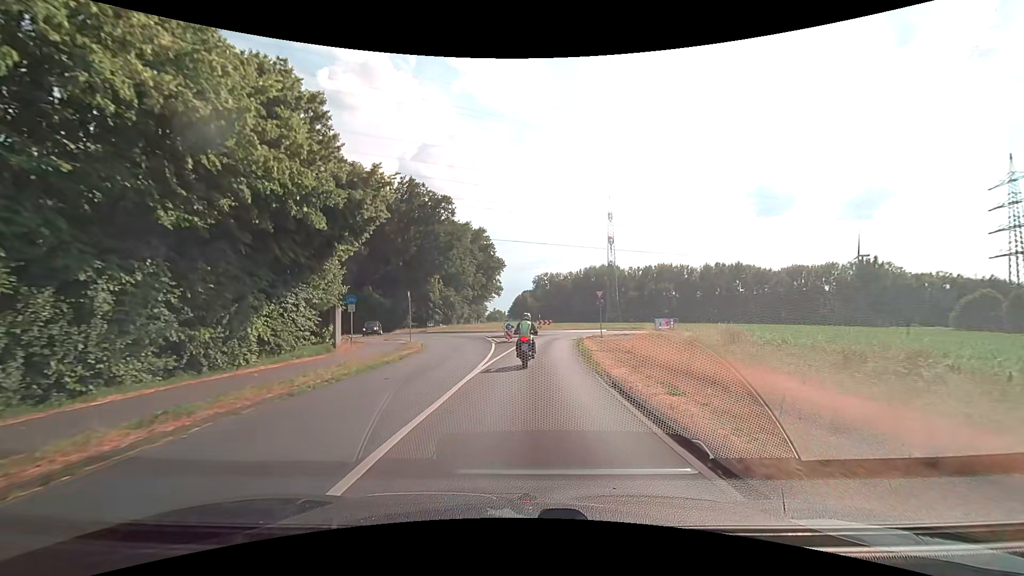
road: tertiary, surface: asphalt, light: Day
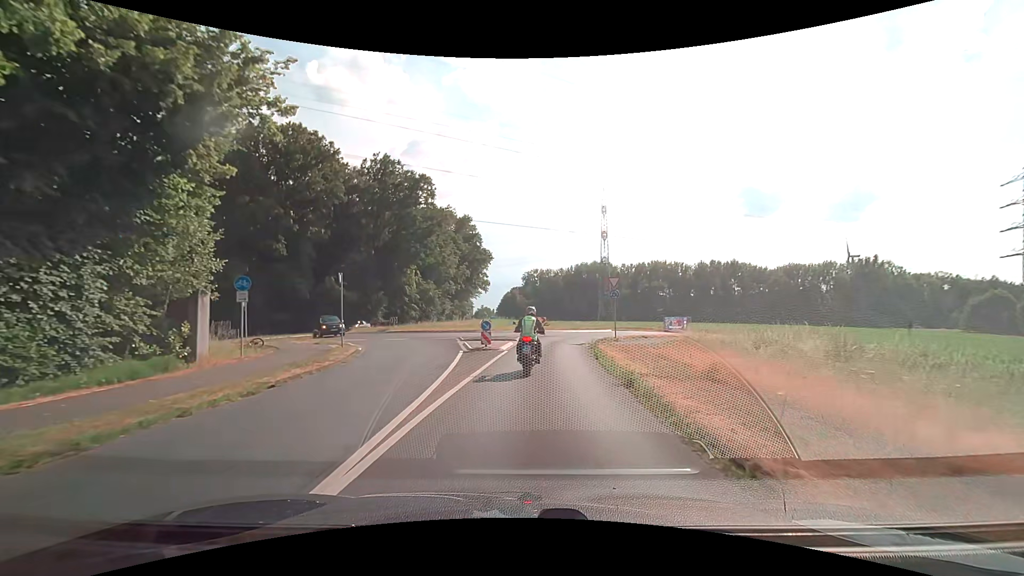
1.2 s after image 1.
(+0.1, +10.7) m; +1°
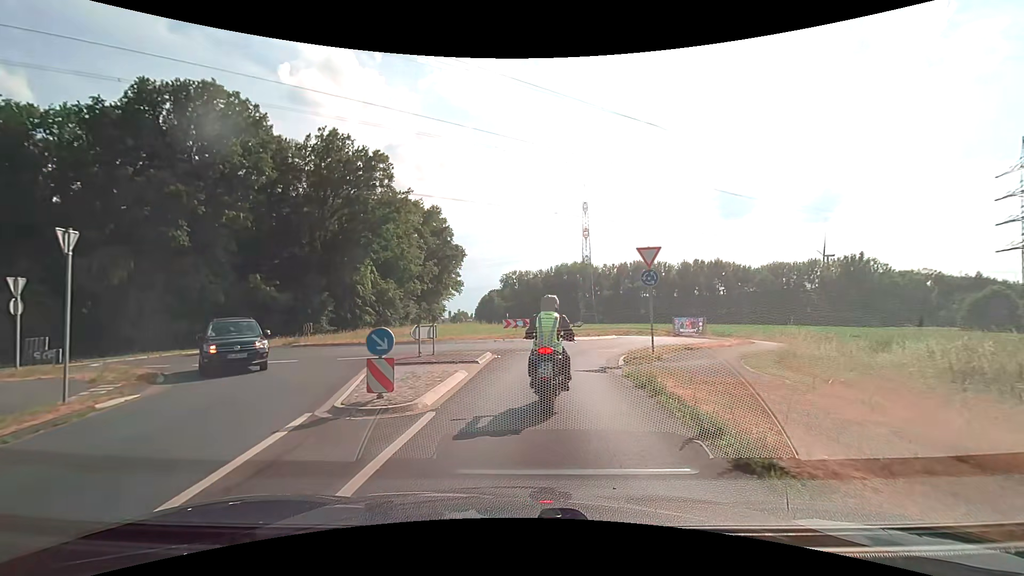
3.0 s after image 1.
(+0.2, +12.5) m; +3°
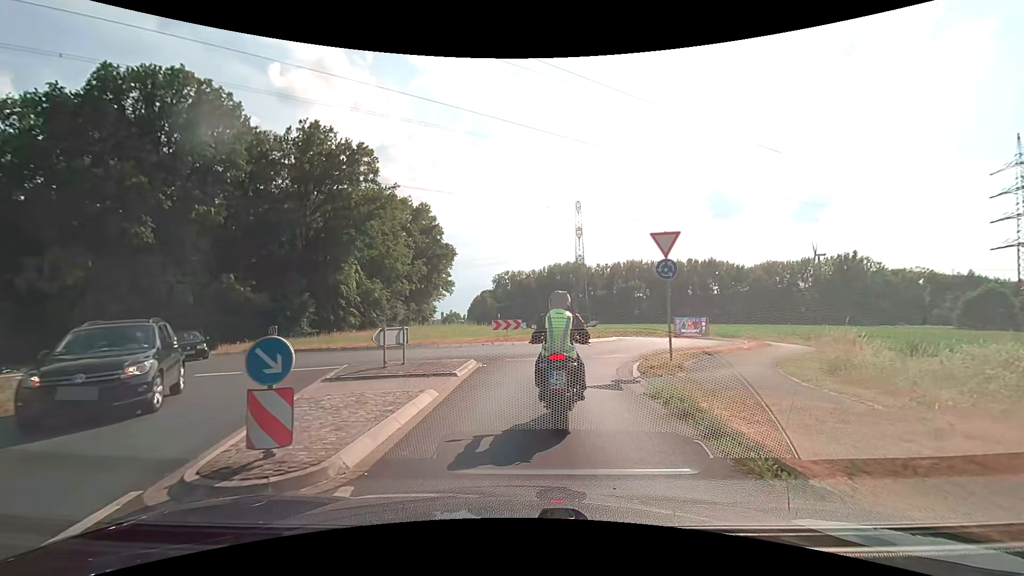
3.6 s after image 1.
(0.0, +2.9) m; 0°
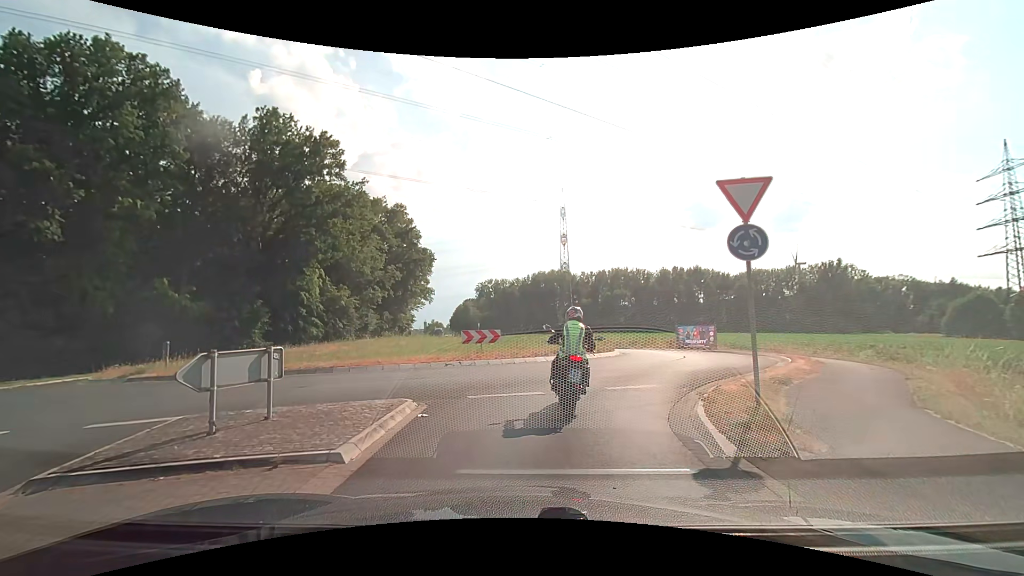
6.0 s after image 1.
(+0.1, +6.1) m; +2°
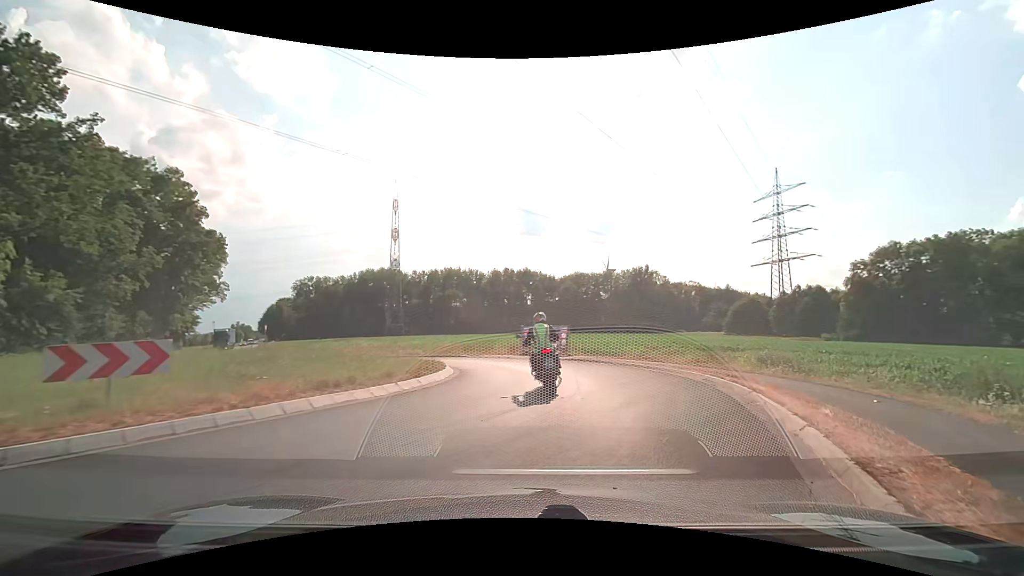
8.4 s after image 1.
(+1.1, +10.9) m; +19°
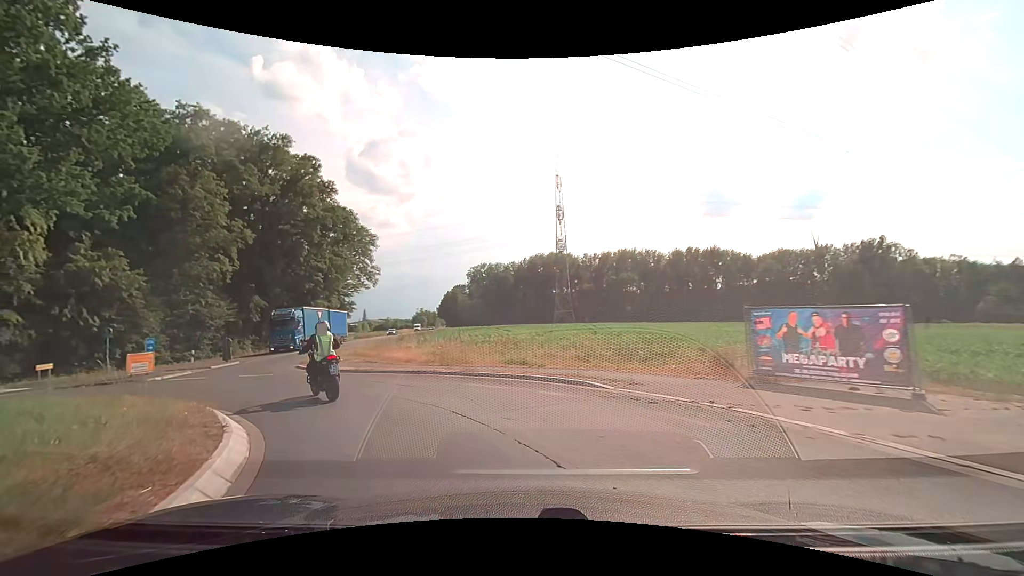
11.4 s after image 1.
(-0.2, +19.4) m; -19°
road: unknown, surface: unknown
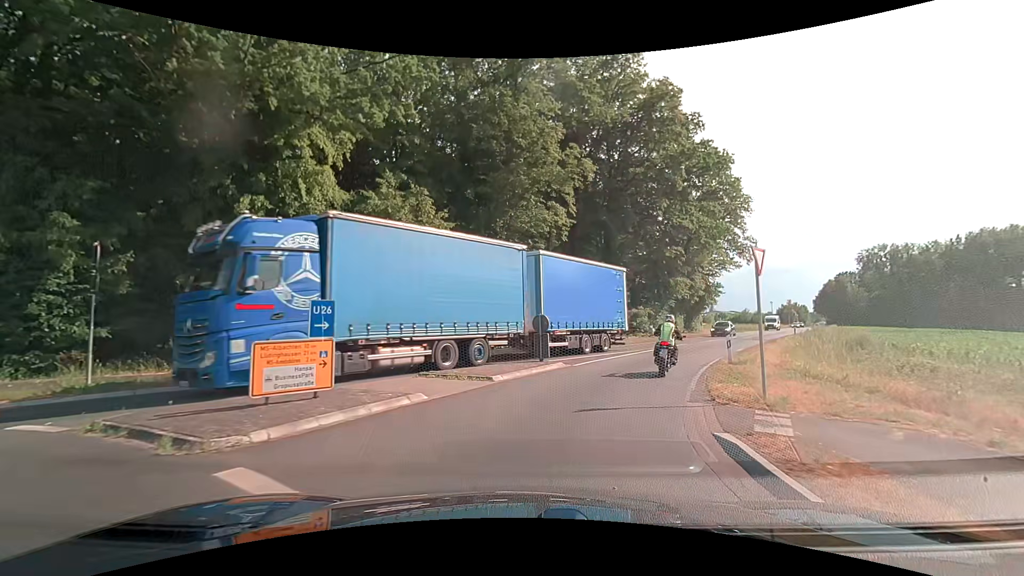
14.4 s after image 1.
(-8.1, +18.4) m; -38°
(+1, +10) (+4, +19) (+9, +28) (+14, +37) (+19, +45) (+24, +54) (+29, +63) (+35, +71) (+40, +80) (+45, +88) m
